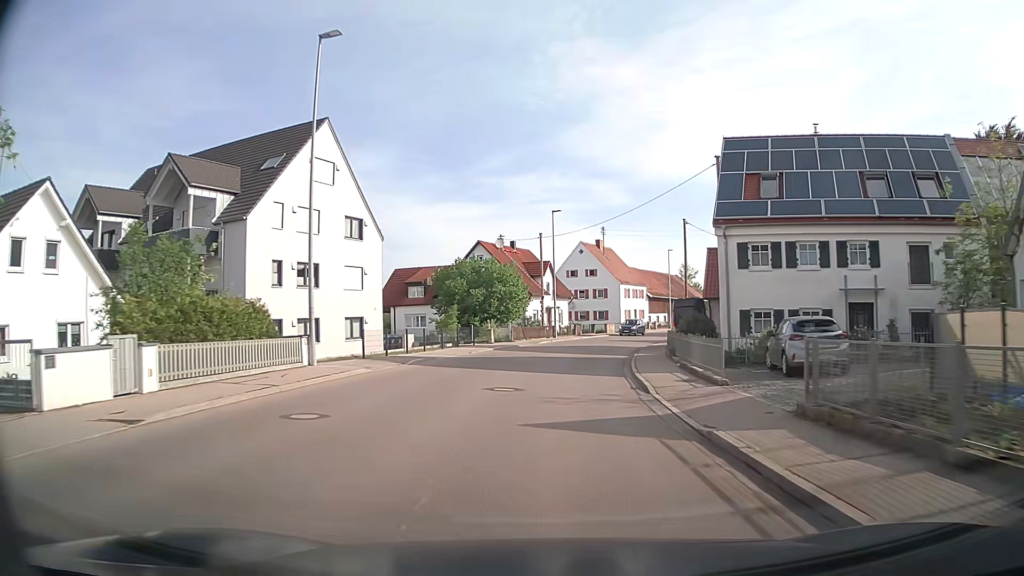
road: secondary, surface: asphalt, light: Day
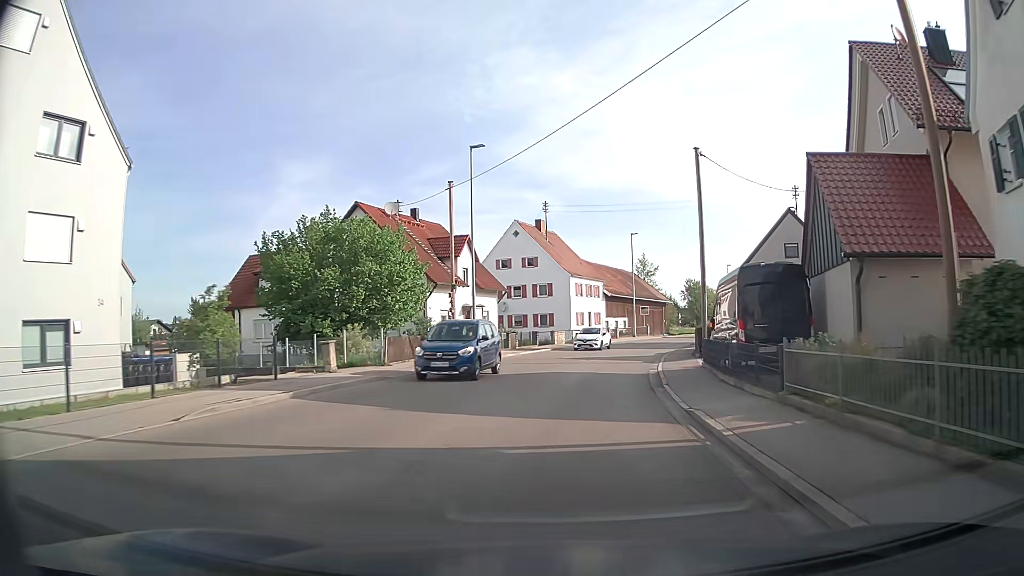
(+0.9, +22.7) m; +6°
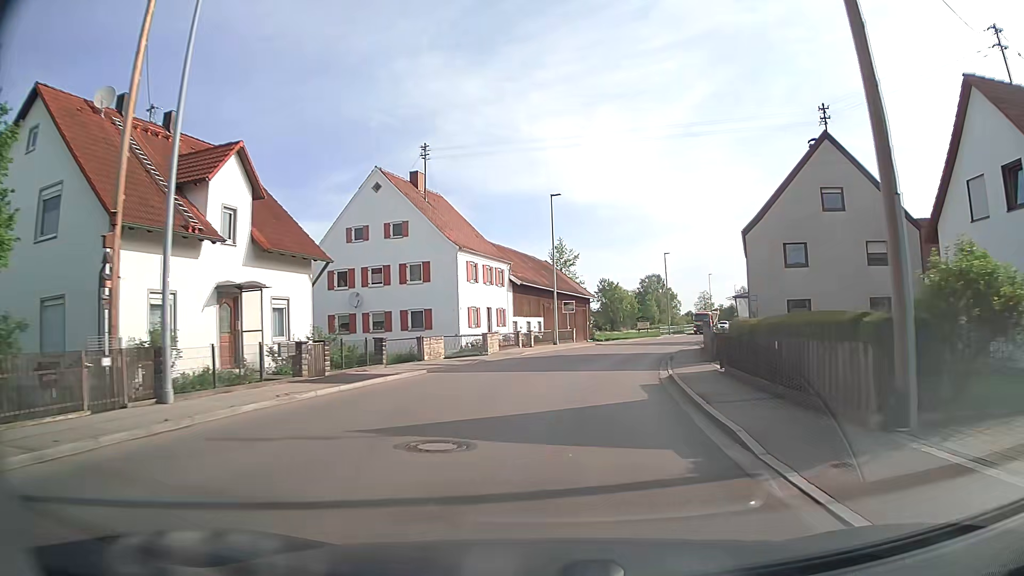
(+1.4, +22.3) m; +6°
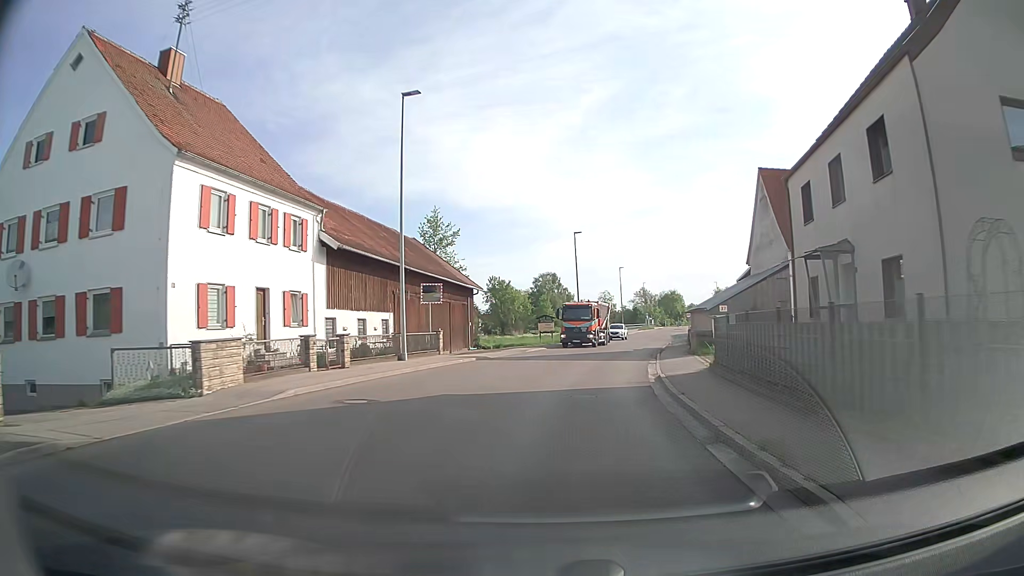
(+2.3, +21.7) m; +10°
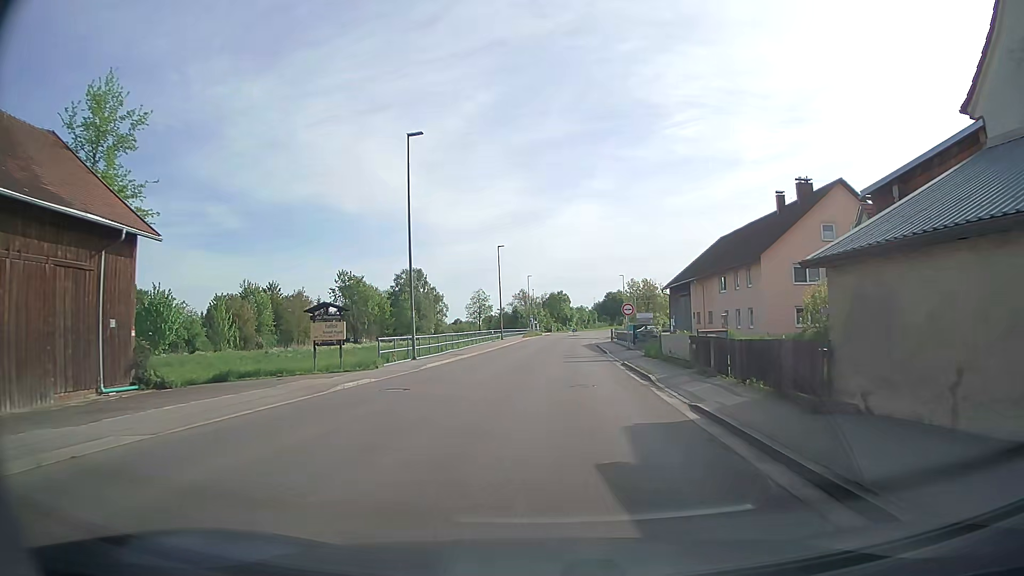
(+3.9, +35.6) m; +10°
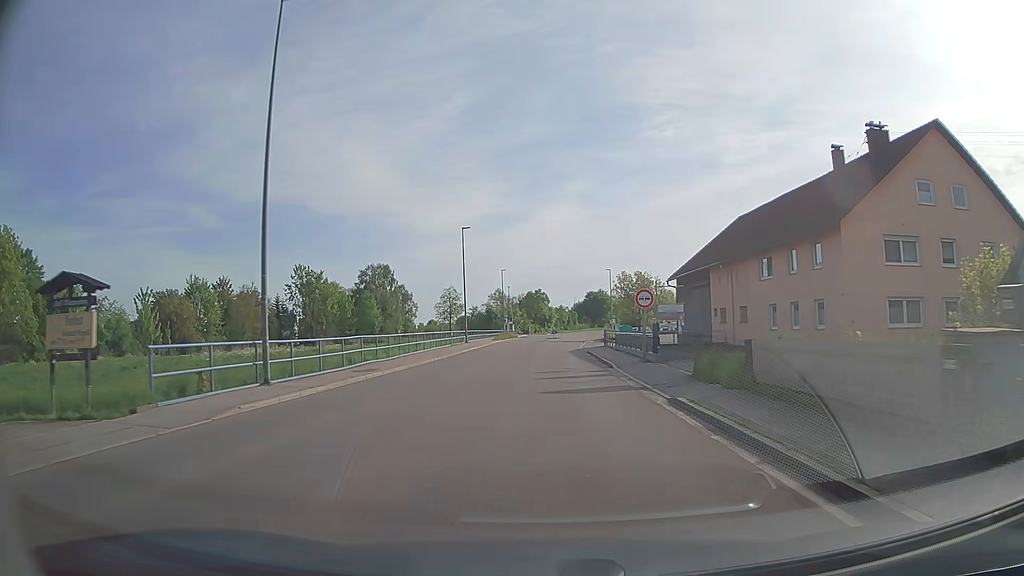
(+0.3, +14.9) m; +2°
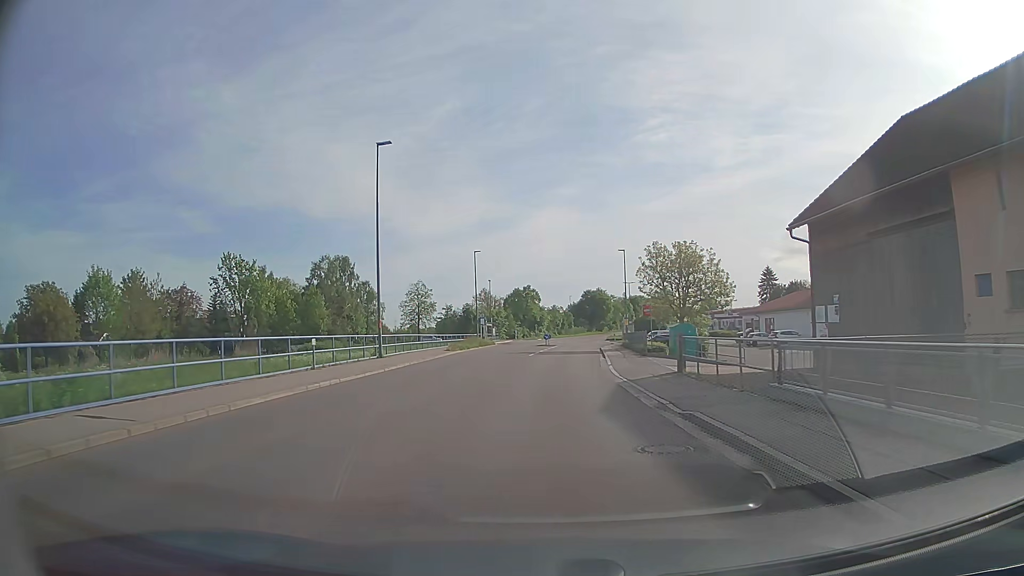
(+0.4, +30.5) m; +1°
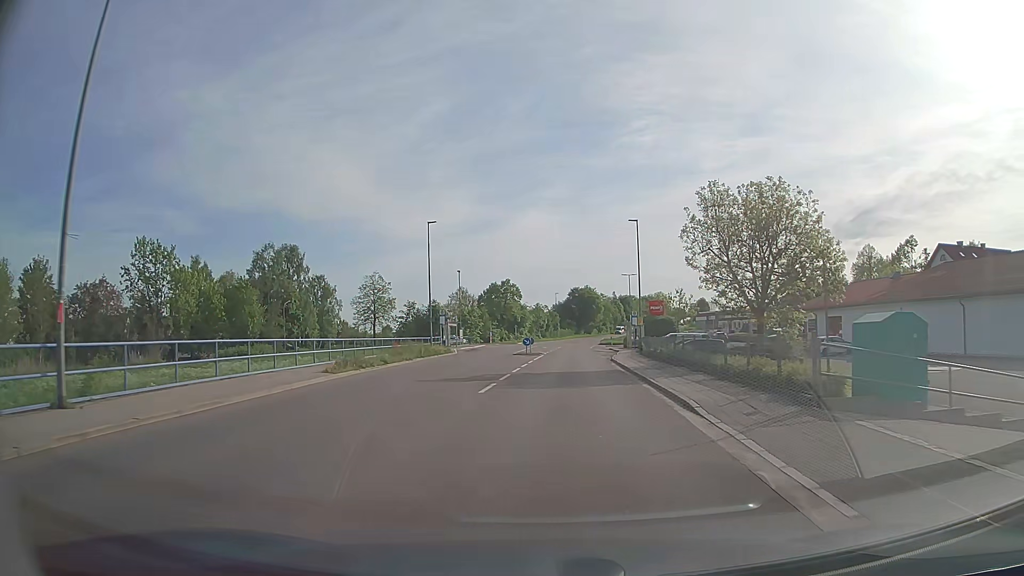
(+0.2, +22.8) m; +1°
(0, +10) (0, +20) (+1, +30) (+1, +40) (+2, +50) (+2, +60) (+3, +70) (+4, +80) (+4, +90) (+5, +100) m
